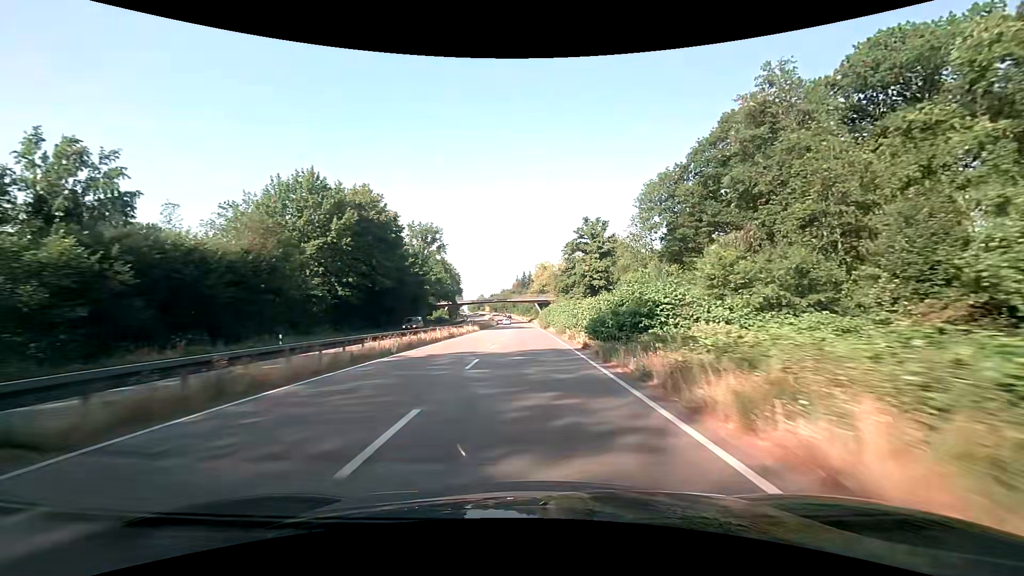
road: trunk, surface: asphalt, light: Day
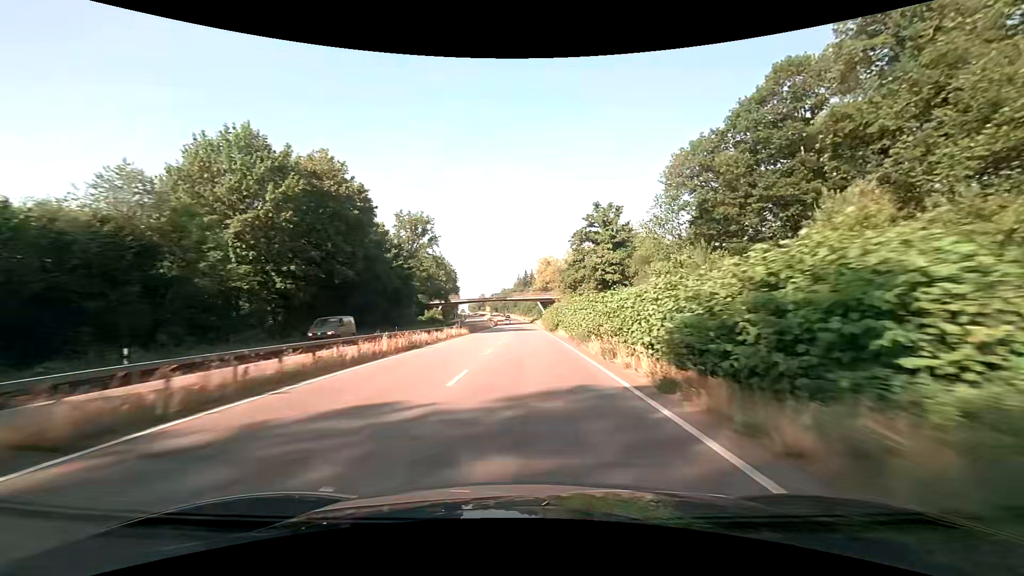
(0.0, +12.4) m; 0°
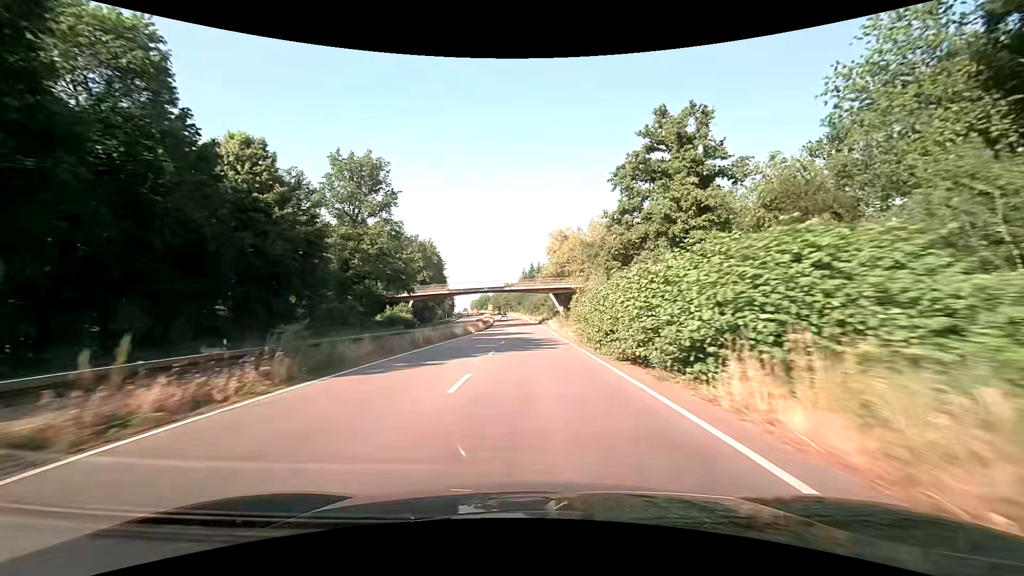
(-0.2, +37.1) m; -1°
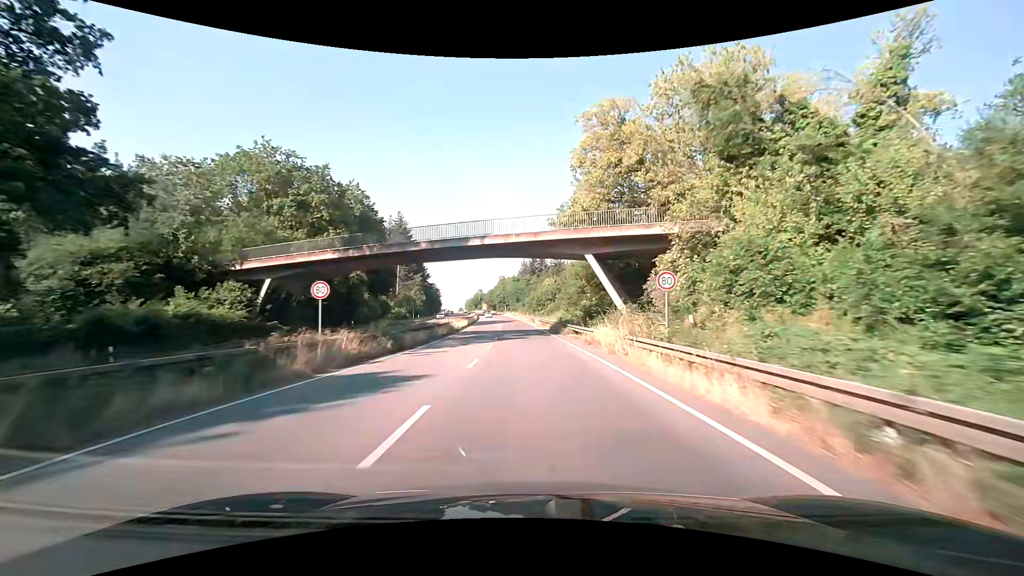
(-0.1, +49.7) m; 0°
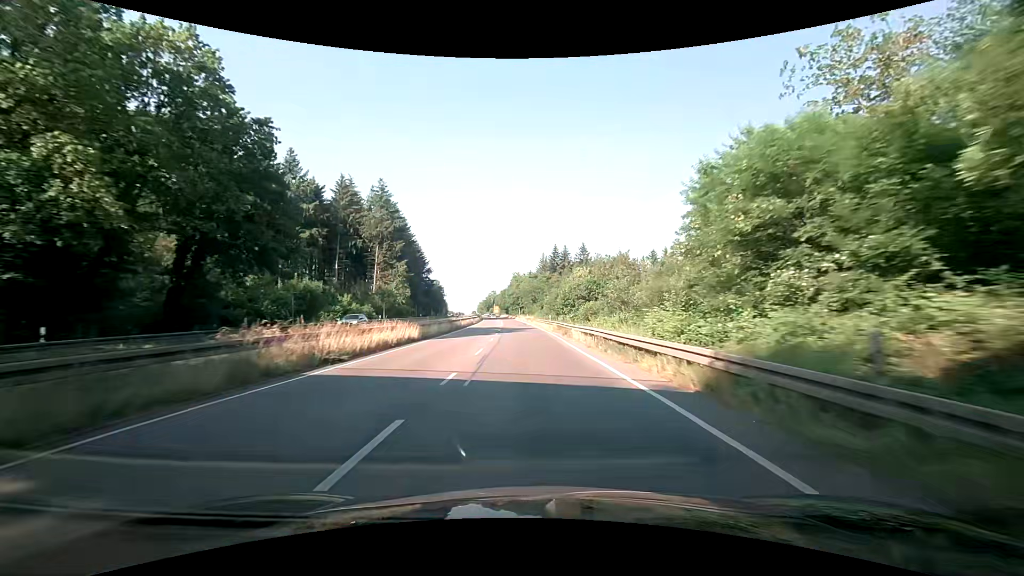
(-0.4, +37.3) m; -1°
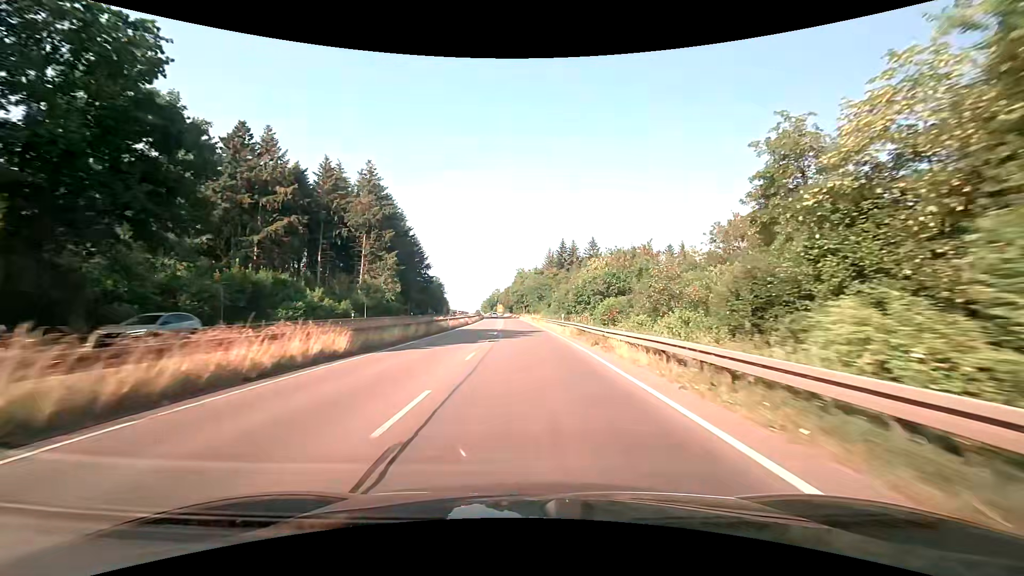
(-0.1, +12.4) m; -1°
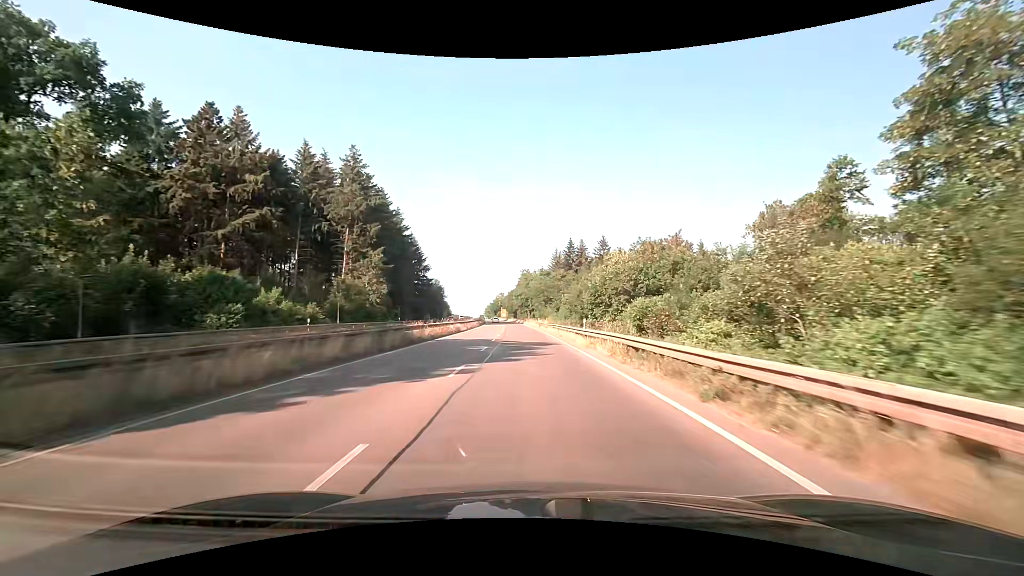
(0.0, +12.4) m; 0°
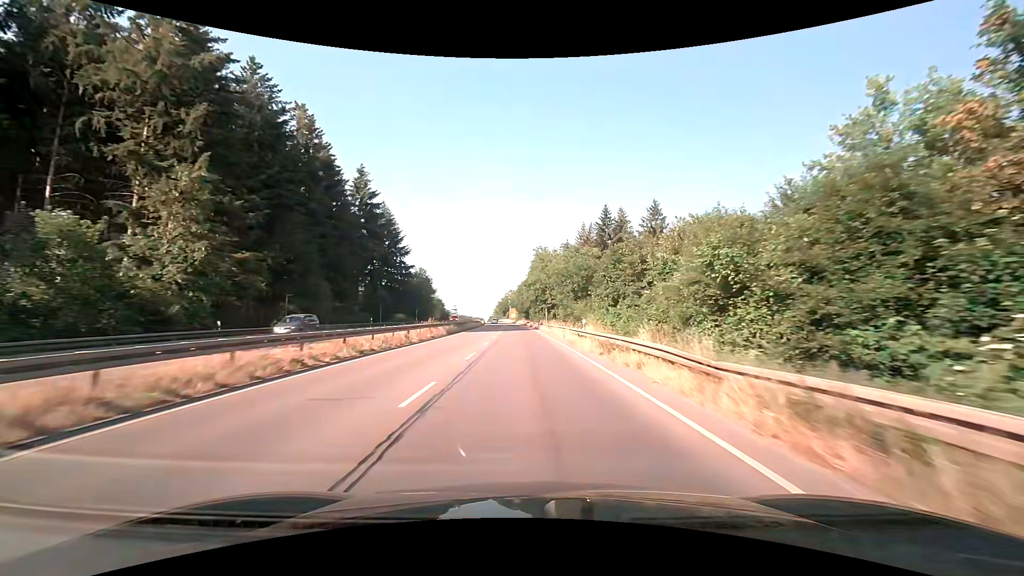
(-0.7, +49.0) m; -2°
(0, +10) (0, +20) (0, +30) (0, +40) (-1, +50) (-1, +60) (-1, +70) (-2, +80) (-3, +90) (-3, +100) m
